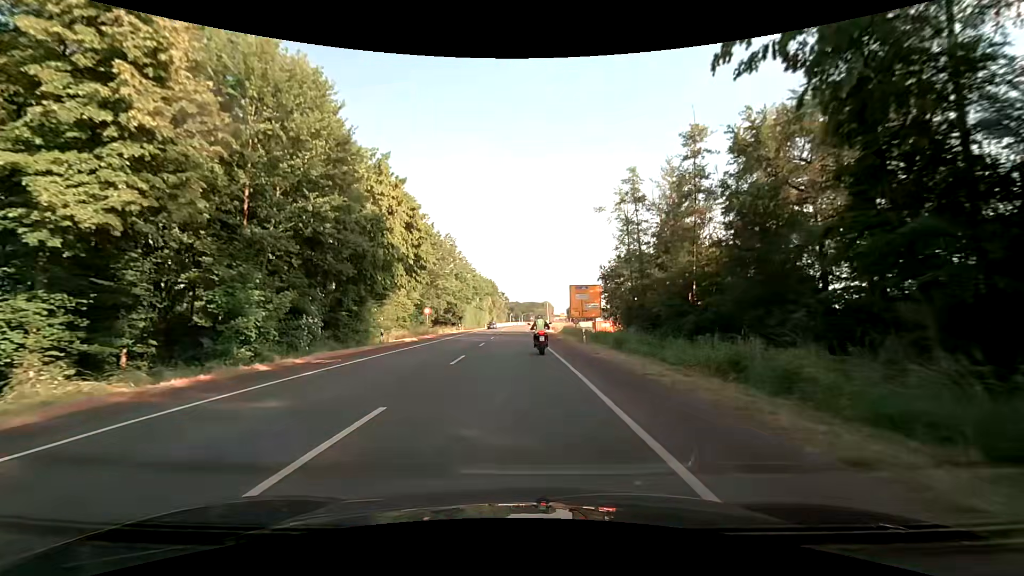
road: secondary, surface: asphalt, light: Day
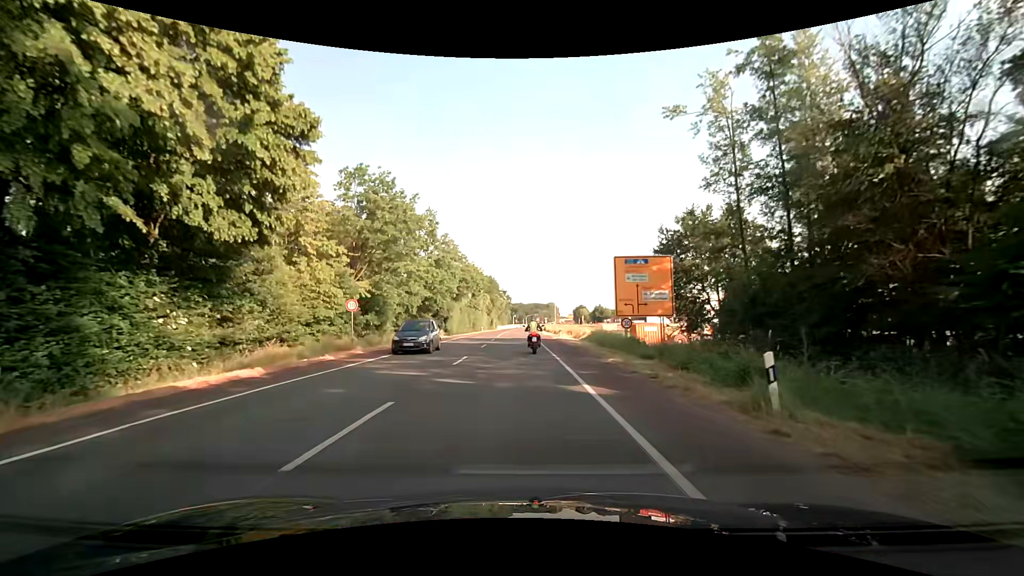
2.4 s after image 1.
(-0.1, +22.2) m; -1°
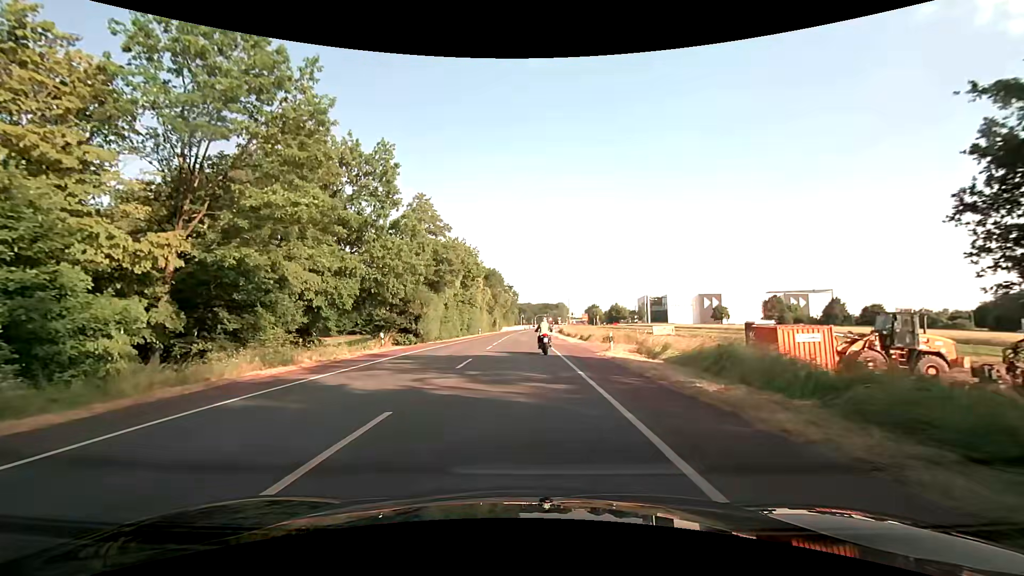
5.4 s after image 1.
(-0.1, +24.2) m; 0°
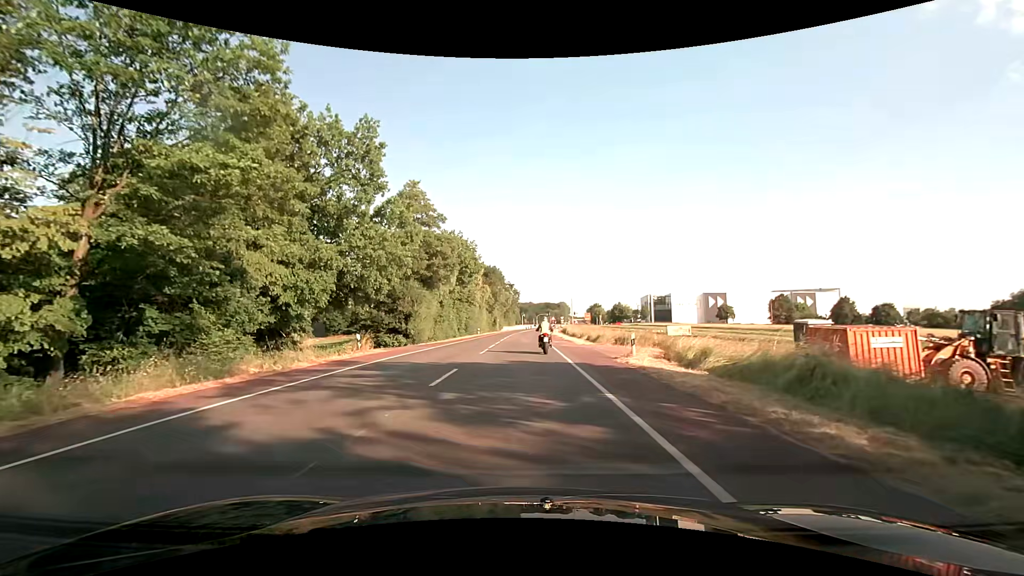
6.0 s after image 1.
(0.0, +4.5) m; -1°
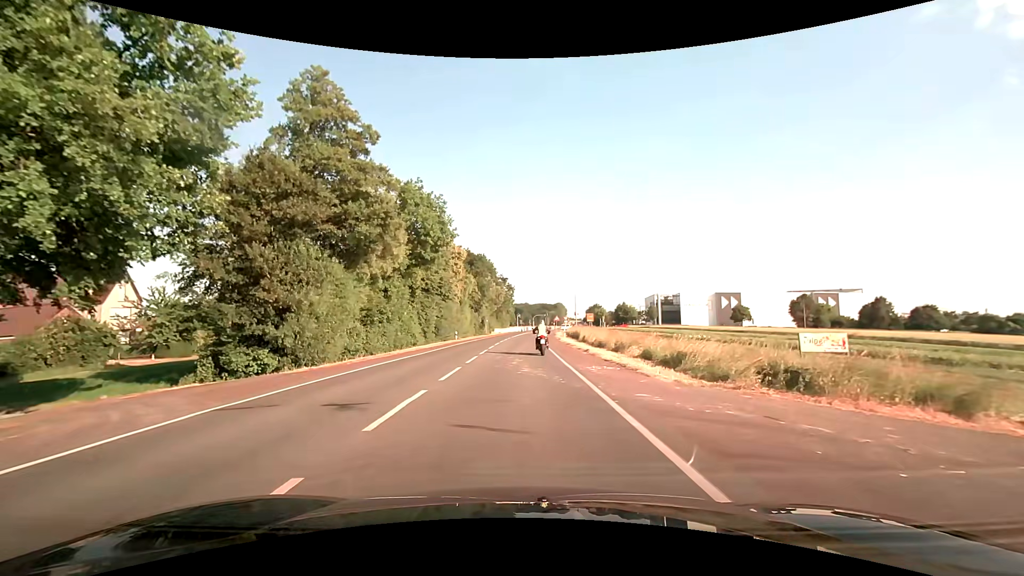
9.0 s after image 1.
(+0.1, +22.0) m; +1°
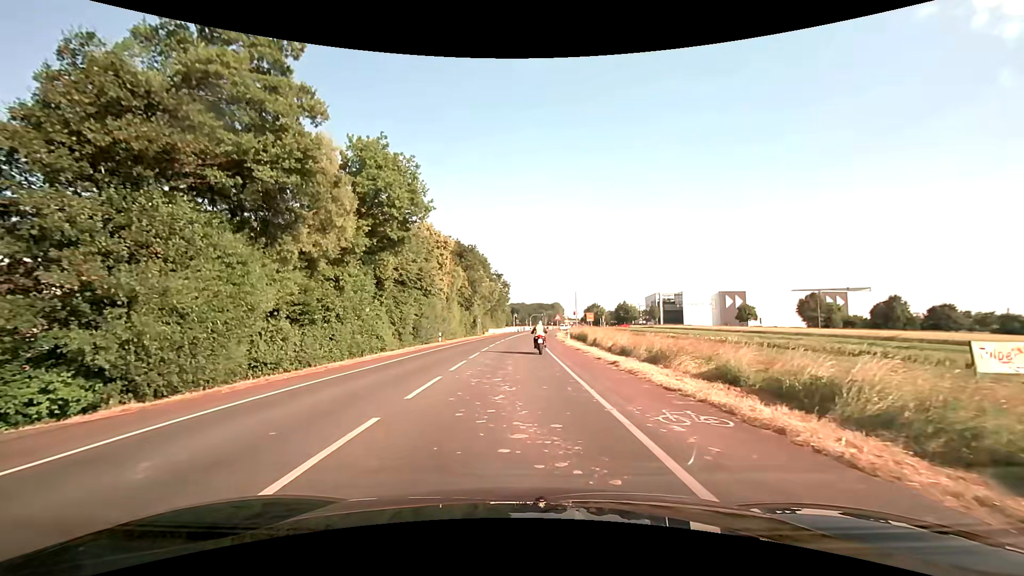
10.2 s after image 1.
(0.0, +9.0) m; 0°
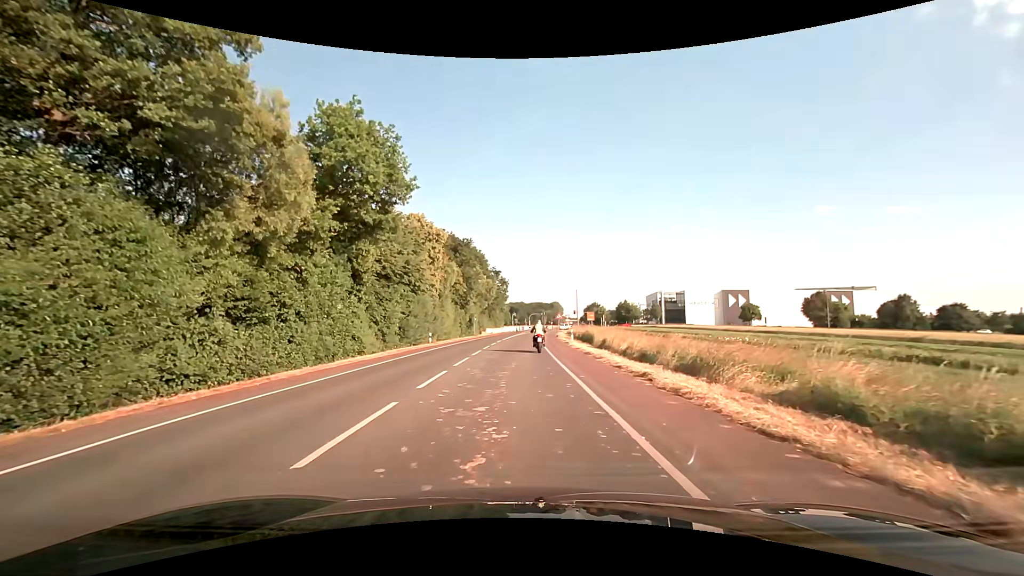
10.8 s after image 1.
(0.0, +4.5) m; 0°
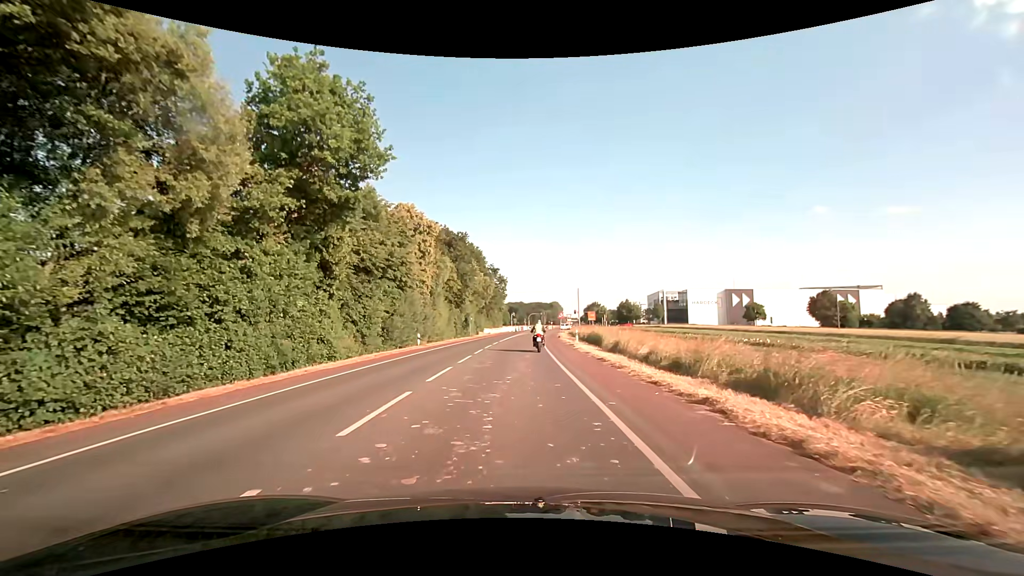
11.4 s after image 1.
(0.0, +4.6) m; 0°
(0, +10) (0, +20) (0, +30) (0, +40) (+1, +50) (+1, +60) (+2, +70) (+2, +80) (+3, +90) (+4, +100) m
